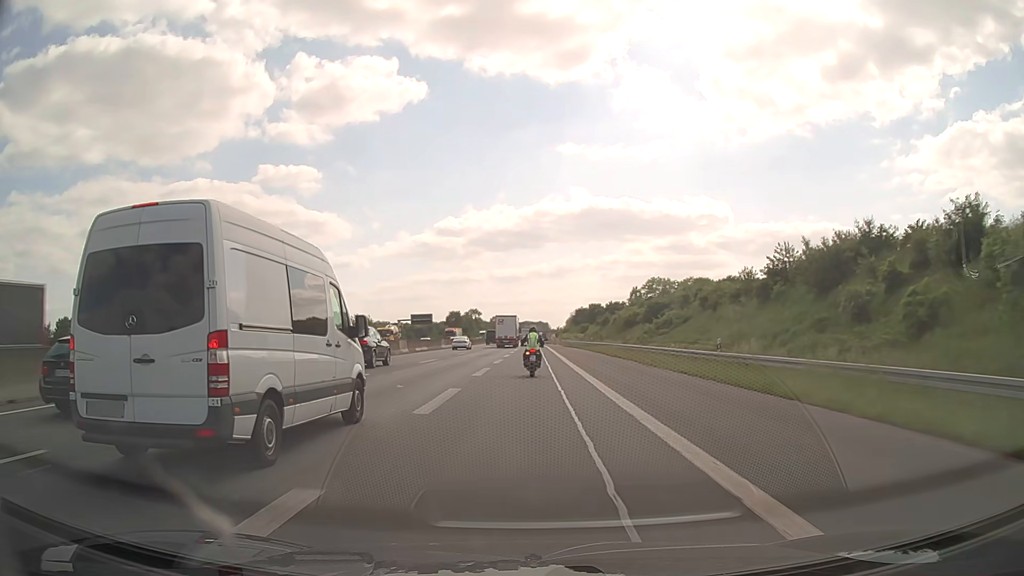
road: motorway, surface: asphalt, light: Day
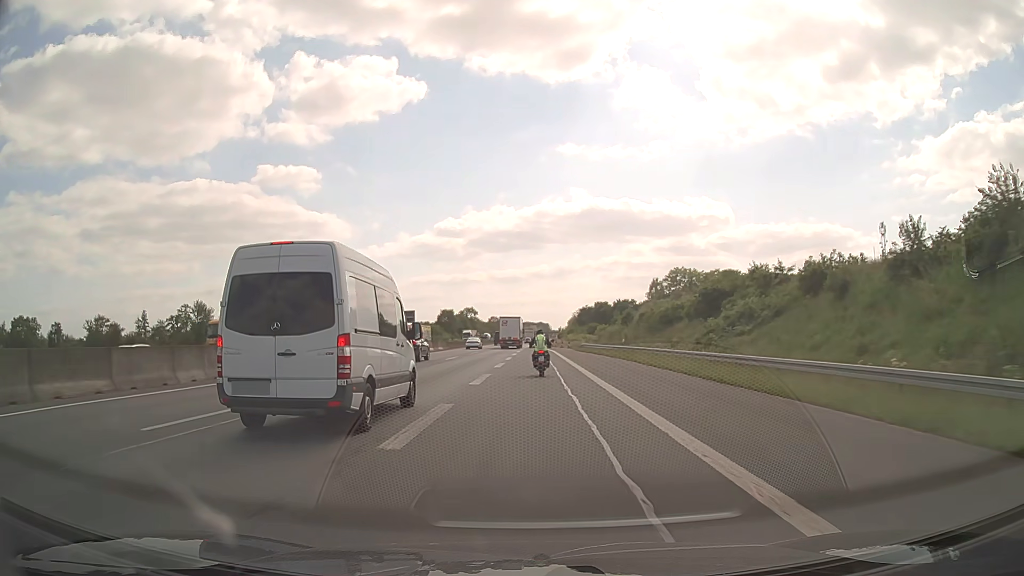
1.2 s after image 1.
(0.0, +26.5) m; 0°
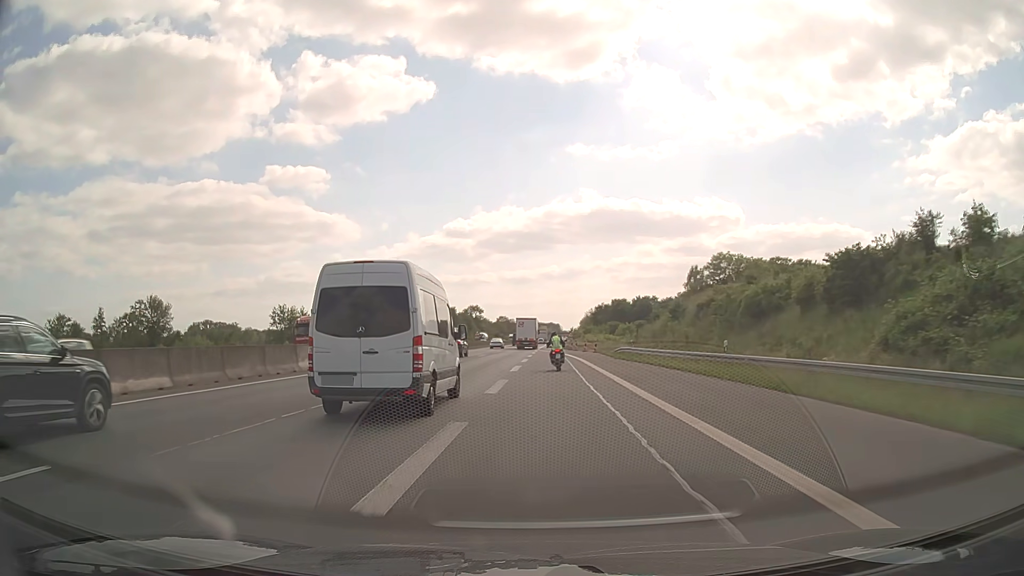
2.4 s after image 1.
(-0.2, +26.1) m; -1°
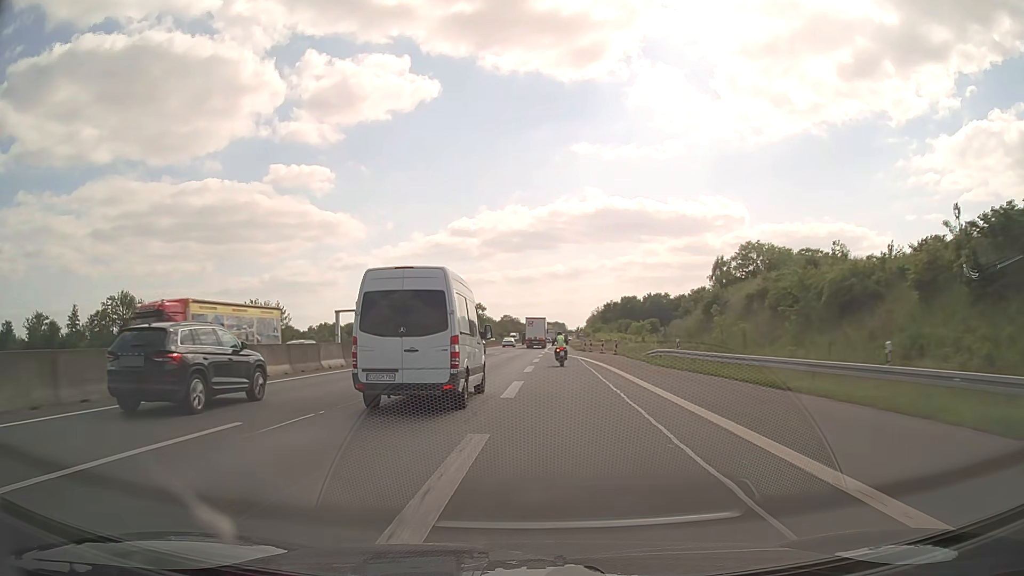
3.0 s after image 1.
(-0.1, +13.0) m; 0°
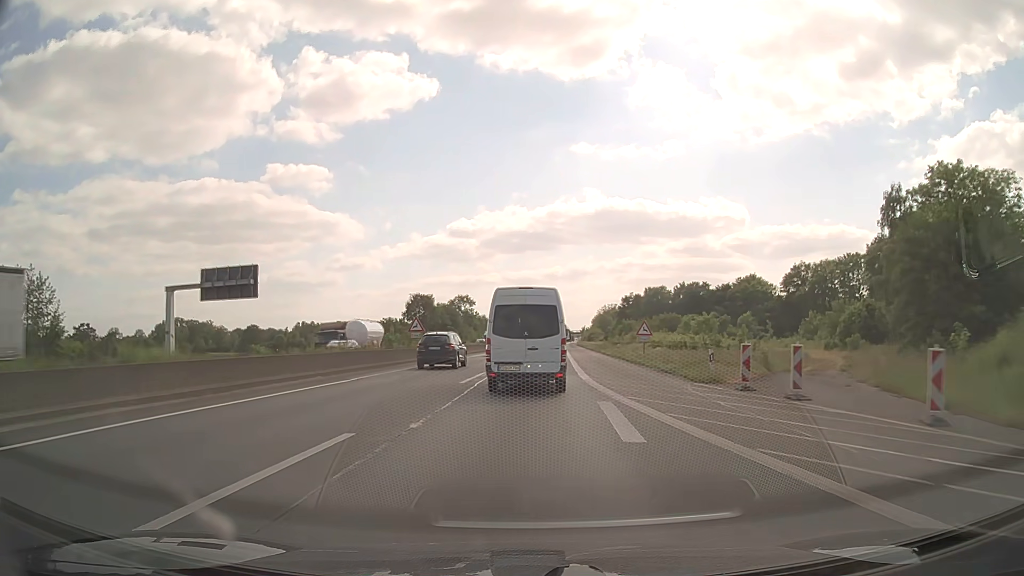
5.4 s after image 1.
(-0.2, +52.8) m; 0°
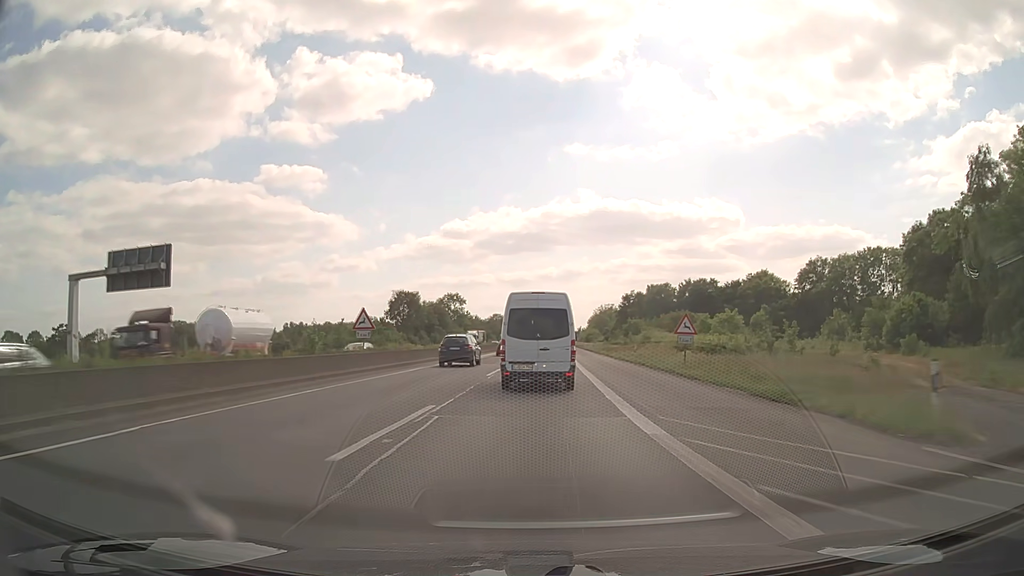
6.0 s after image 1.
(0.0, +13.5) m; 0°
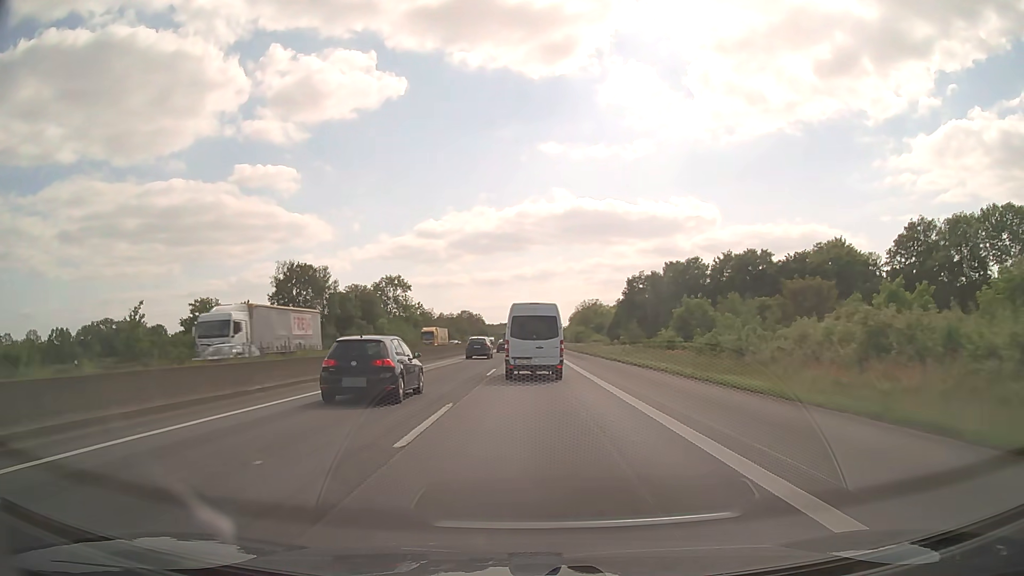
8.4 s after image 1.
(+1.2, +55.0) m; +2°
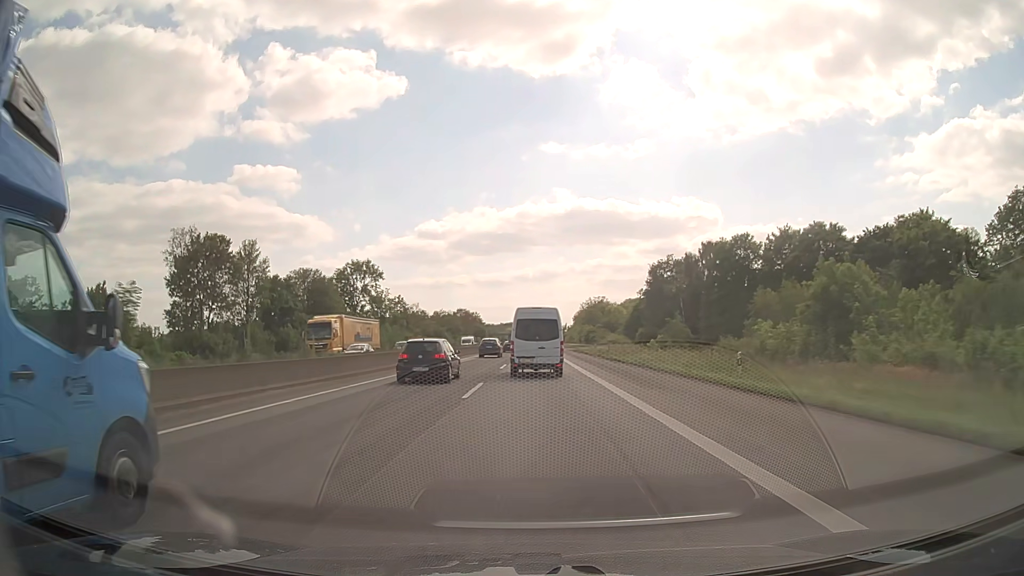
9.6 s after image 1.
(0.0, +28.5) m; 0°
(0, +10) (0, +20) (0, +30) (0, +40) (0, +50) (0, +60) (-1, +70) (-1, +80) (-1, +90) (-1, +100) m
